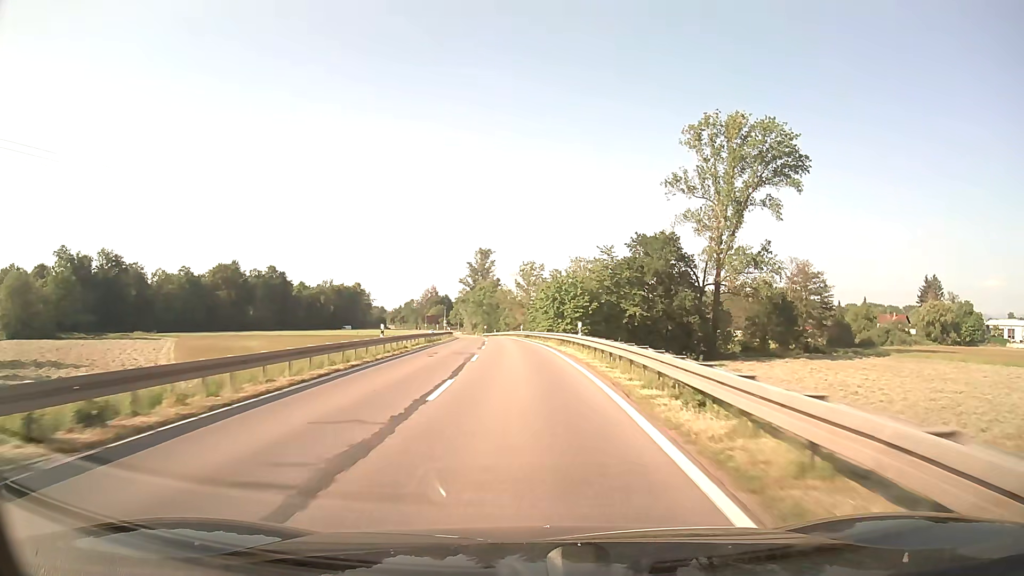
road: secondary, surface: asphalt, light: Day
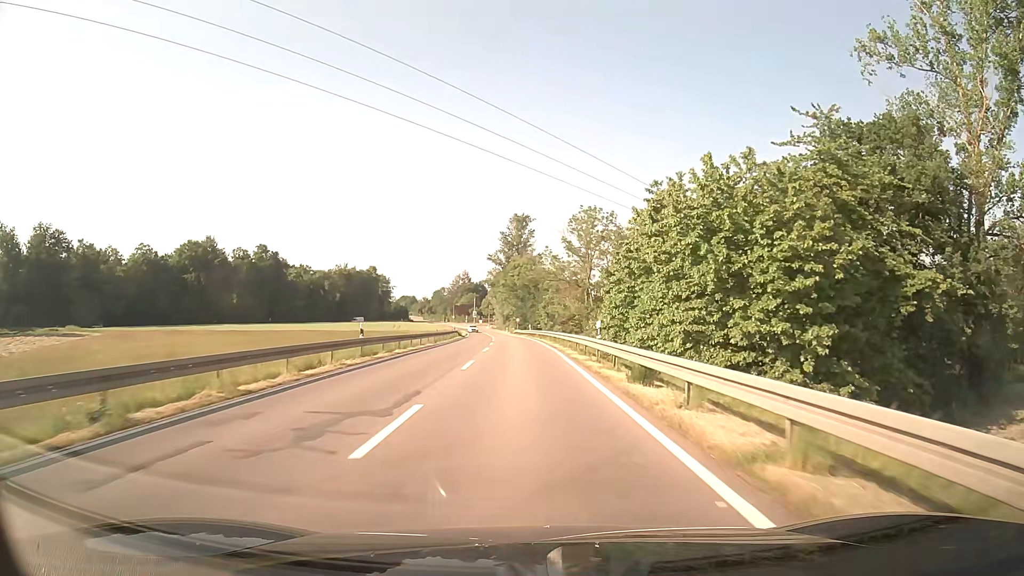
(-1.6, +53.2) m; -4°
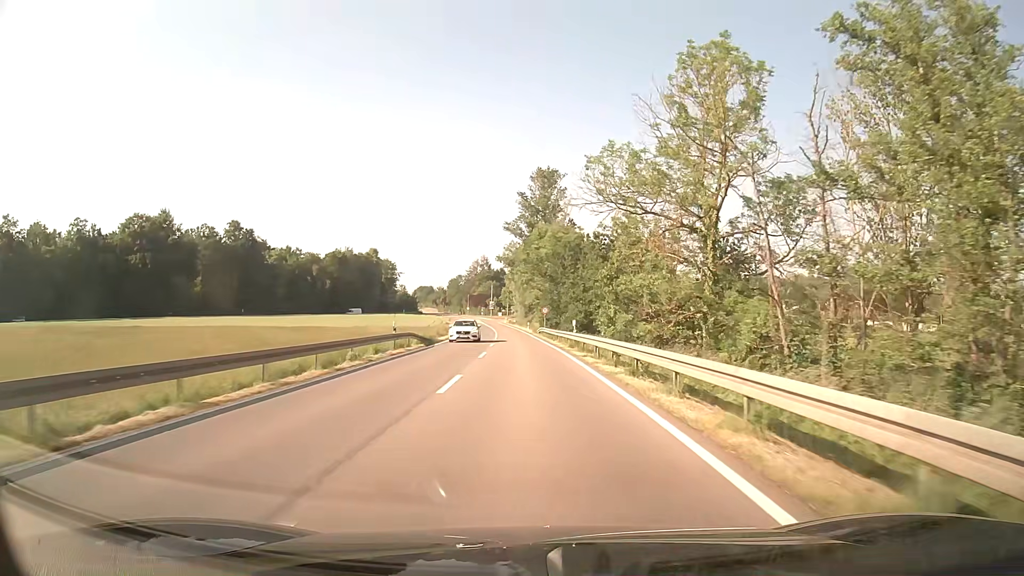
(-0.9, +42.3) m; -2°
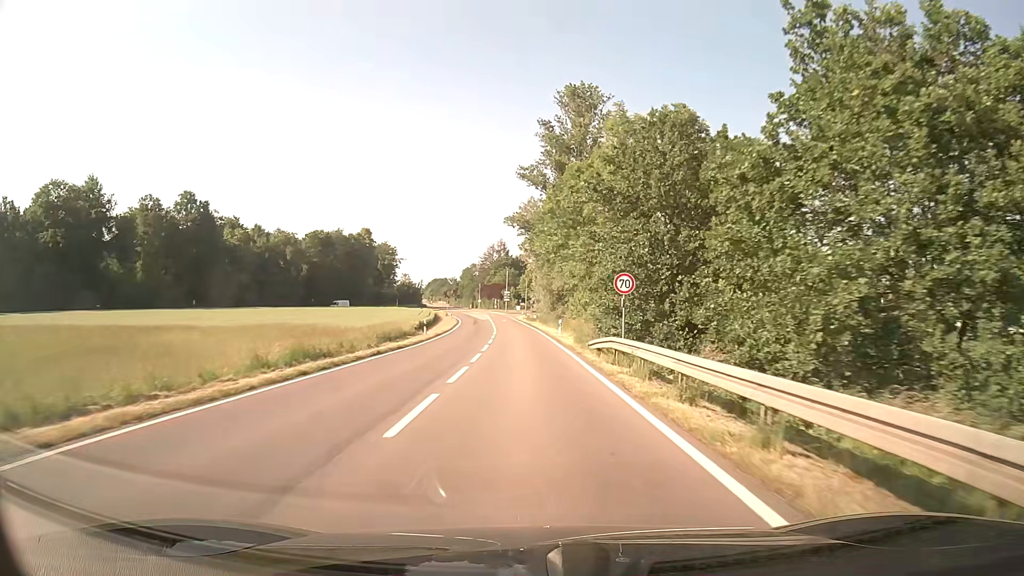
(-0.7, +40.9) m; -2°
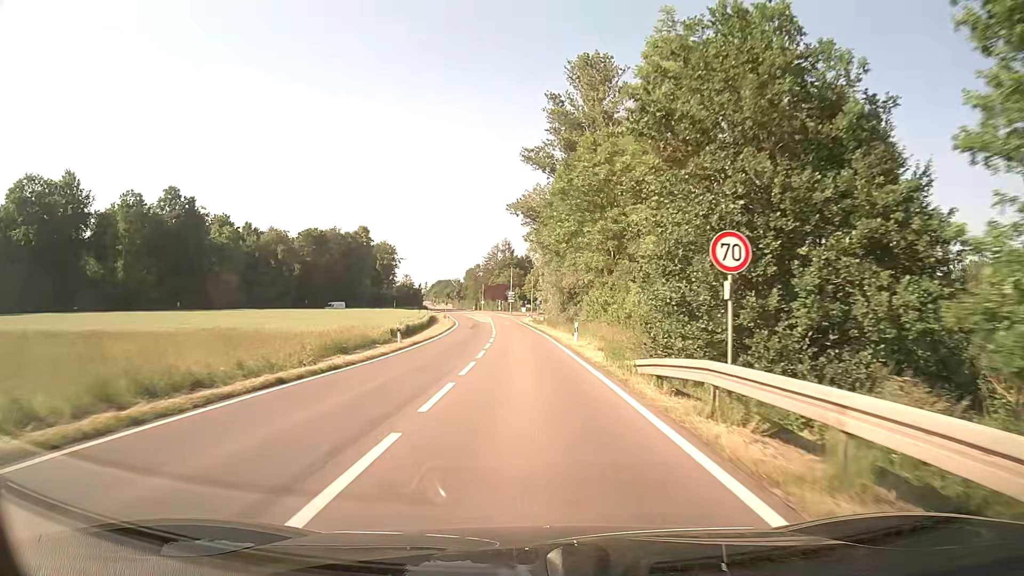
(-0.1, +9.9) m; -1°
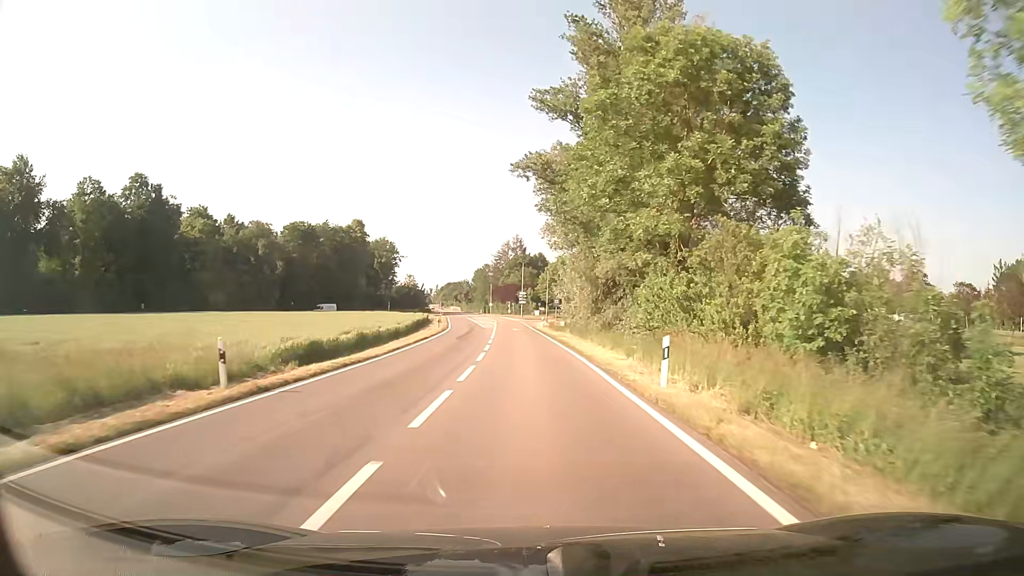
(-0.2, +19.4) m; -1°
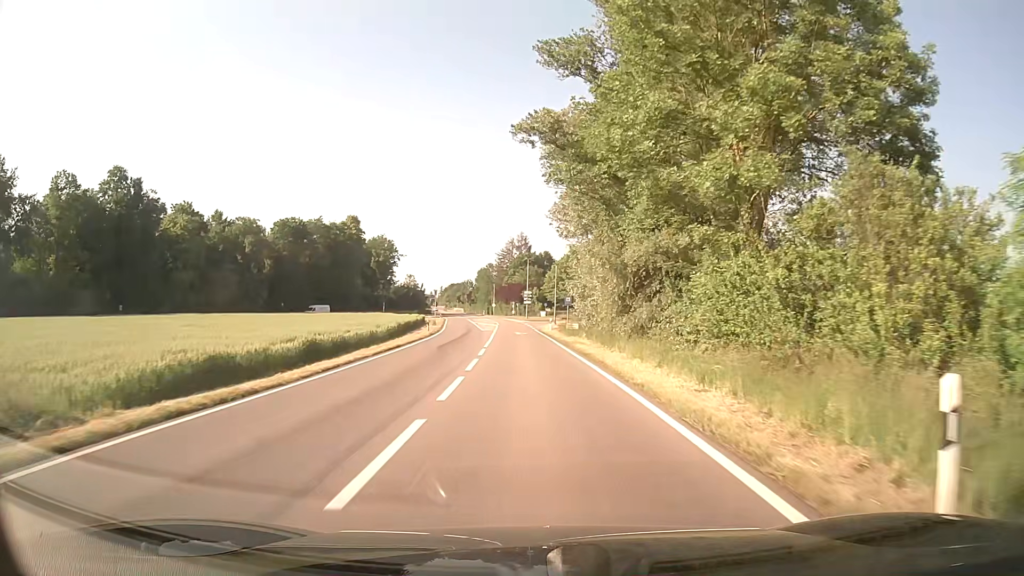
(0.0, +9.5) m; 0°
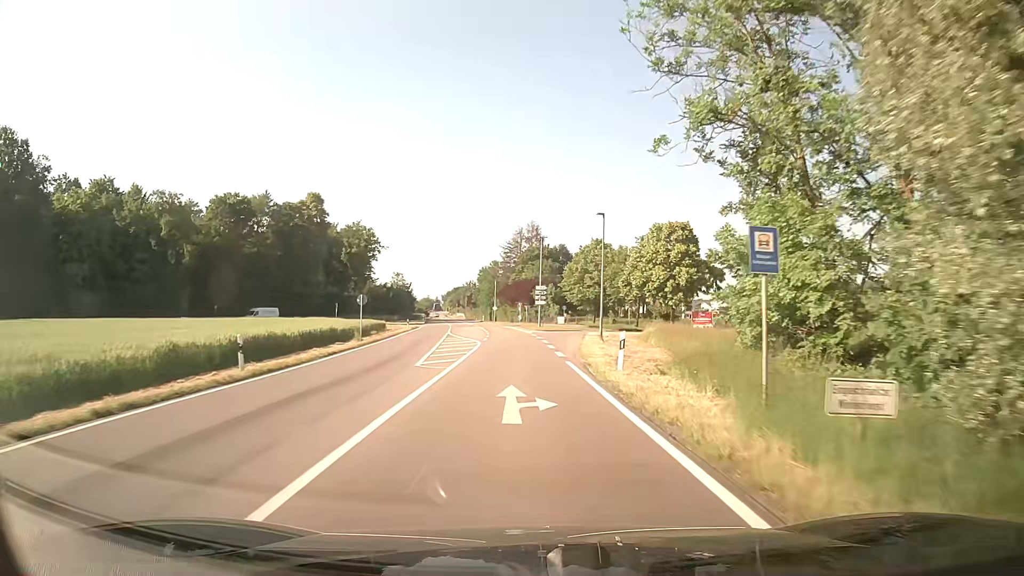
(-0.5, +36.6) m; -1°
(0, +10) (0, +20) (0, +30) (+1, +40) (+2, +50) (+4, +60) (+10, +67) (+19, +71) (+29, +71) (+38, +66) m
